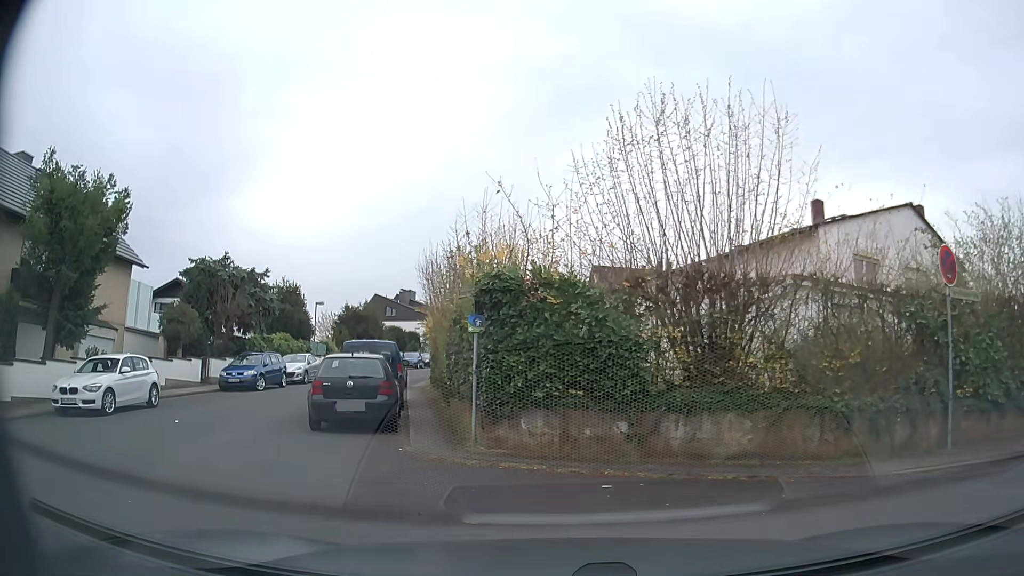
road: residential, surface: asphalt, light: Day
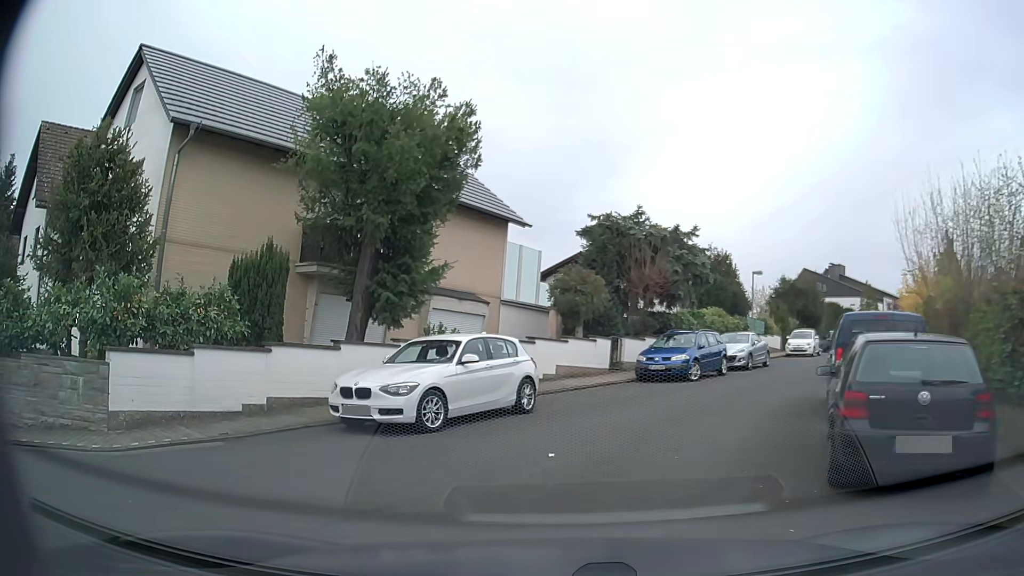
(-3.1, +6.1) m; -43°
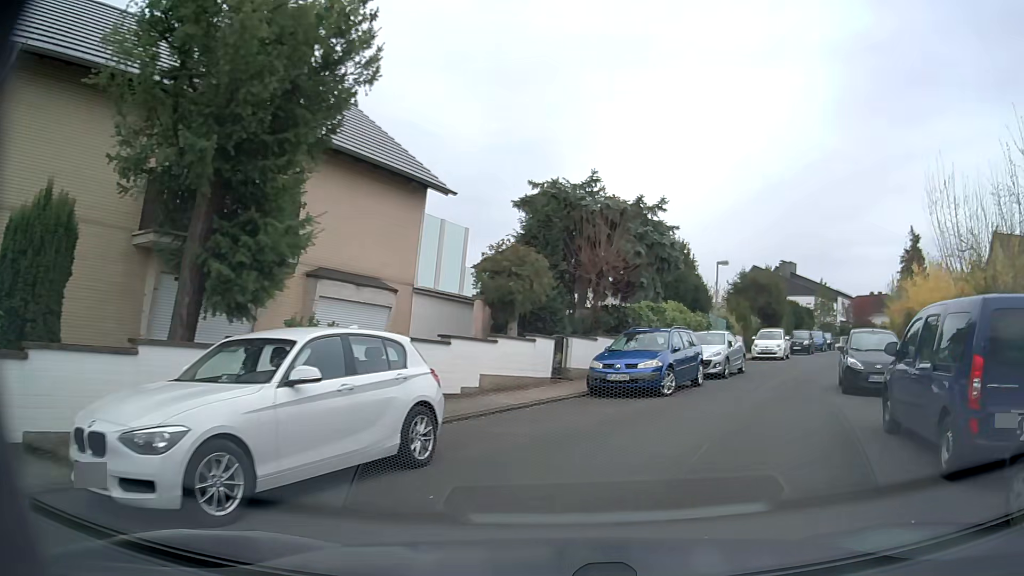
(-0.1, +5.3) m; +5°
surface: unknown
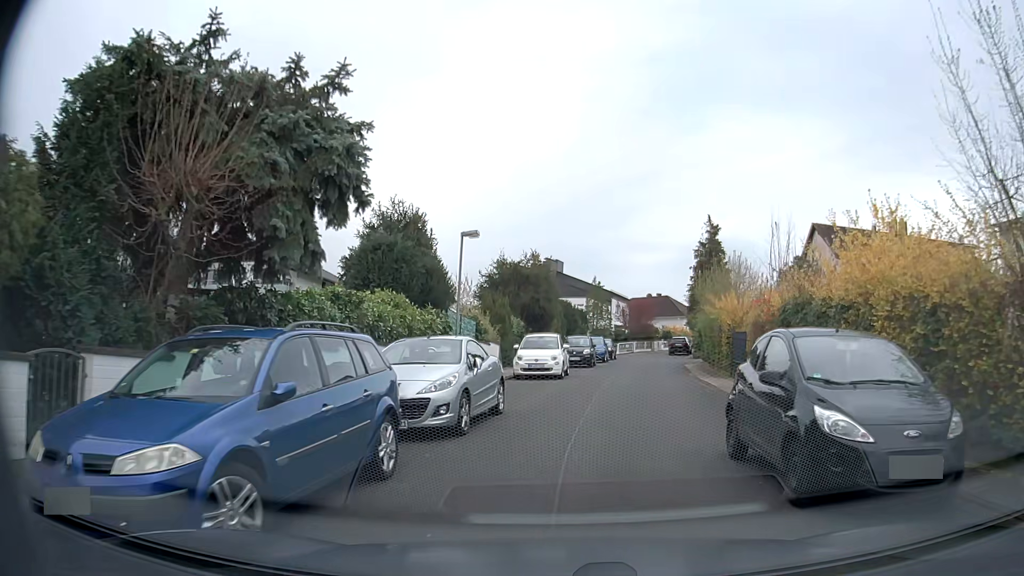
(+2.3, +10.5) m; +21°
